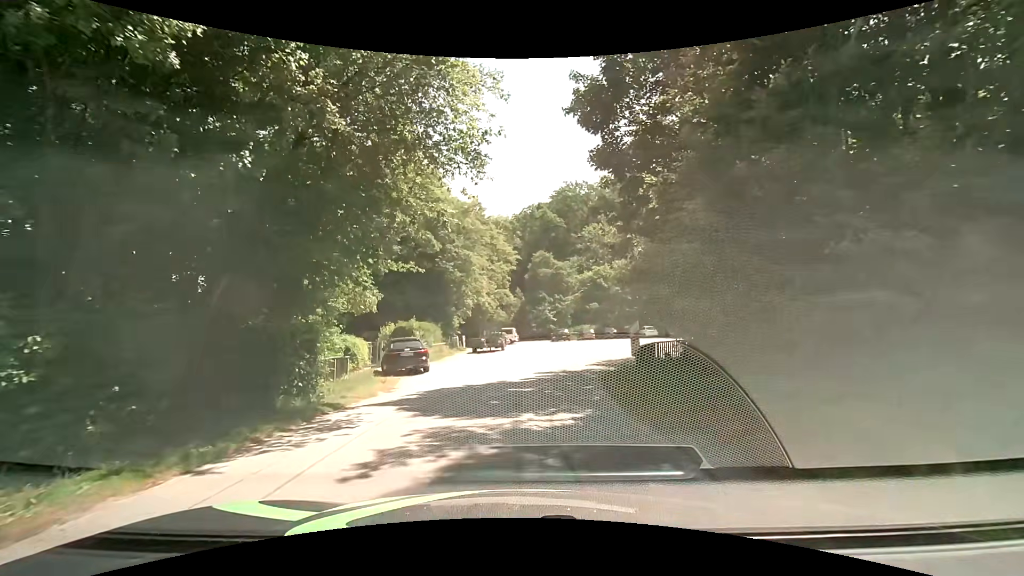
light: Day
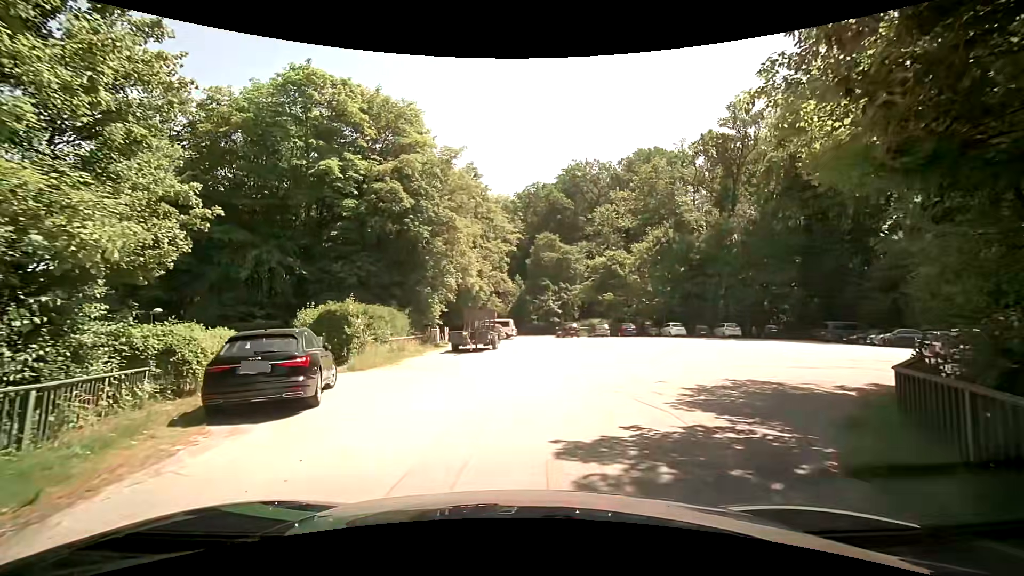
(0.0, +11.4) m; 0°
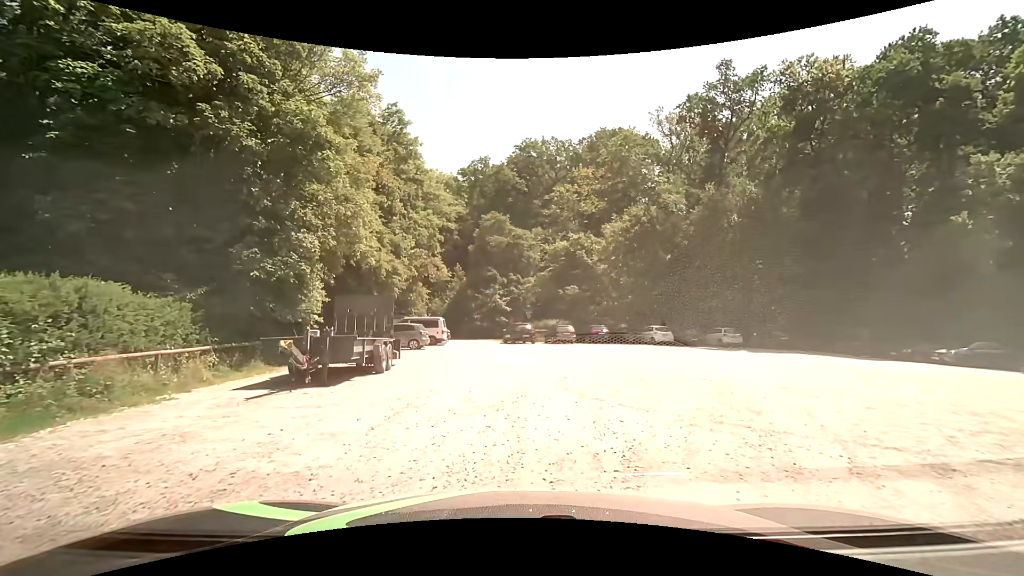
(+1.0, +14.1) m; +8°
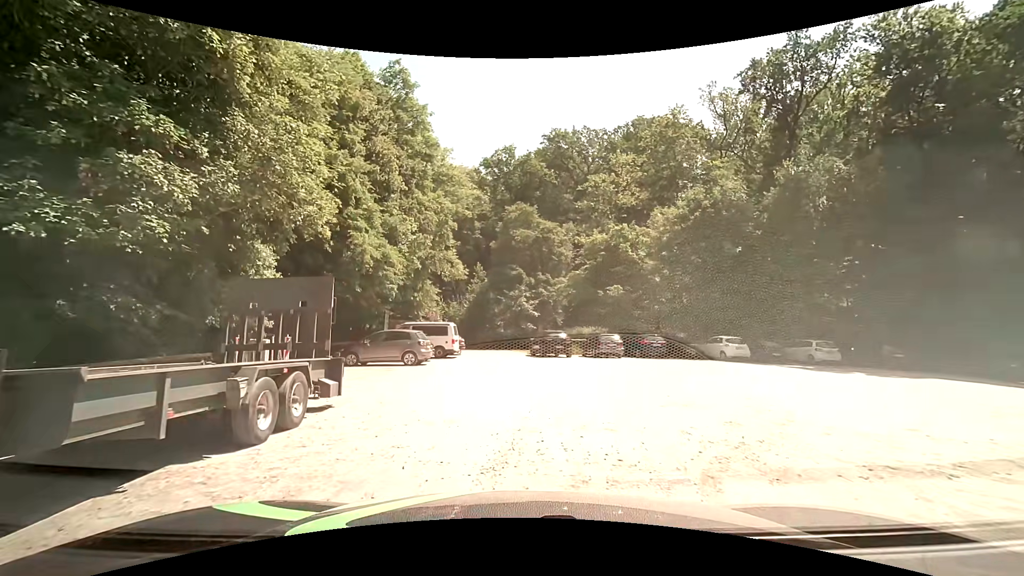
(-0.3, +8.1) m; -4°
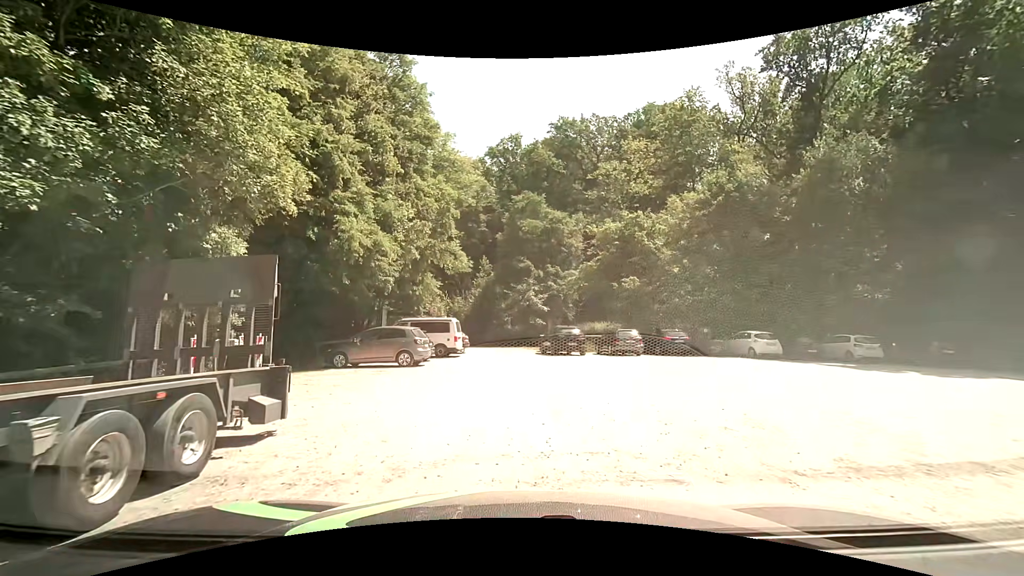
(0.0, +2.6) m; 0°
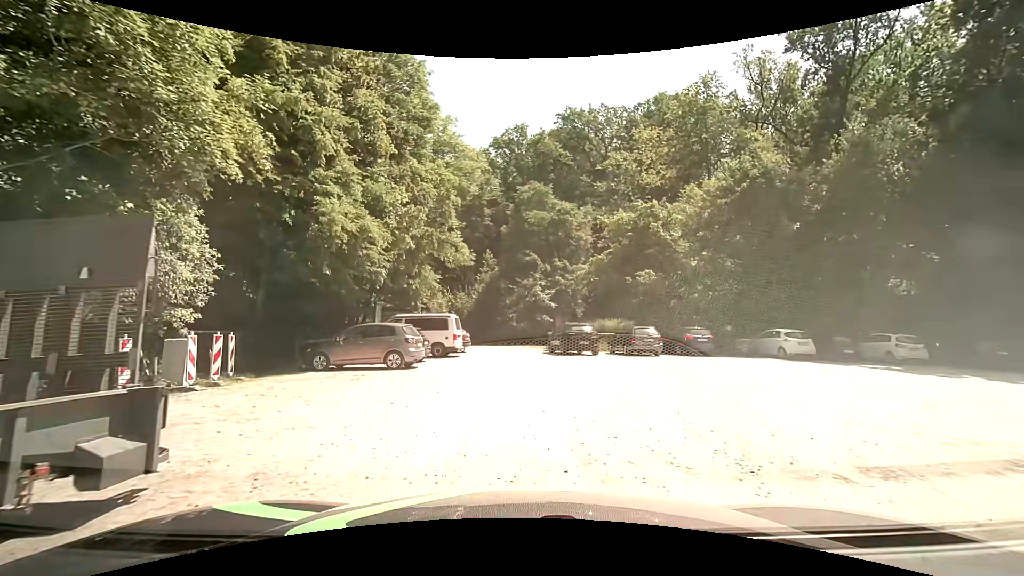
(-0.1, +2.5) m; +1°
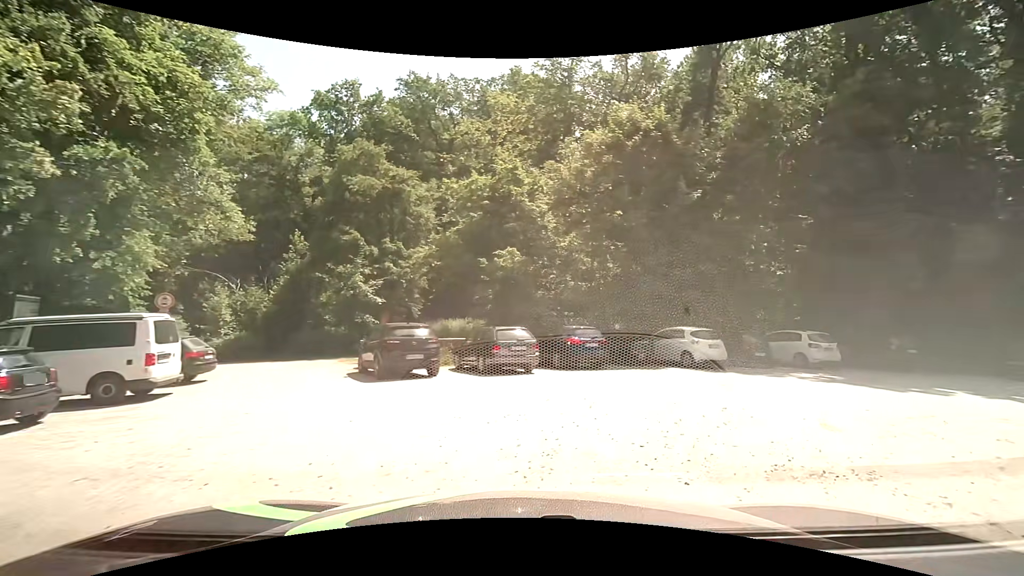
(+0.6, +9.9) m; +15°
